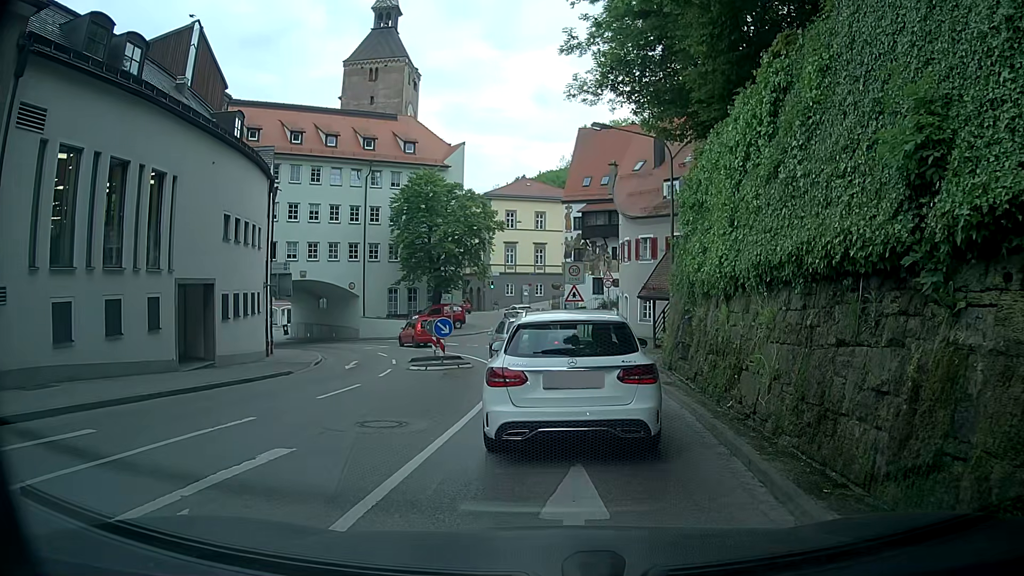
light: Day
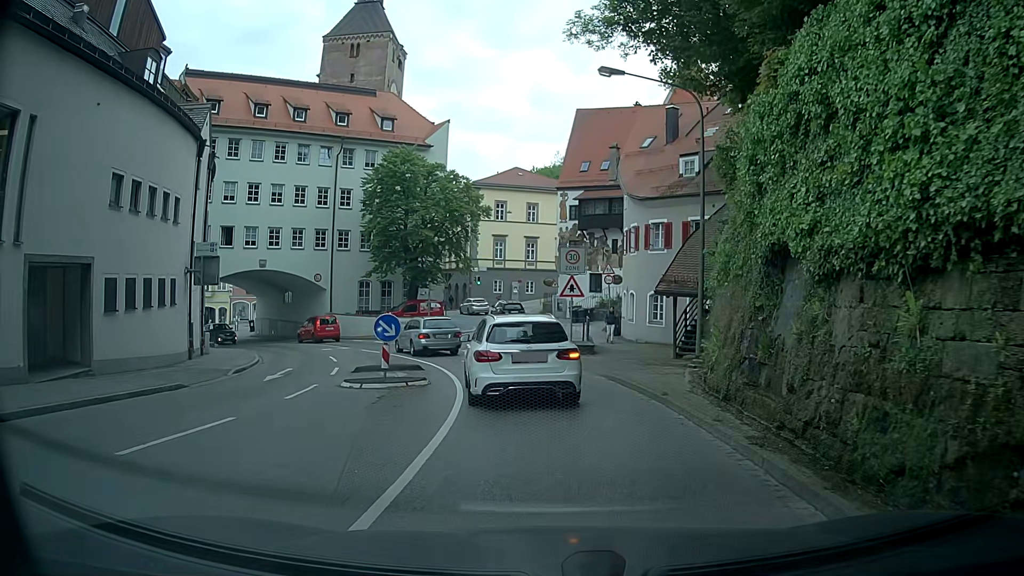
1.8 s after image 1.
(+0.2, +6.6) m; +2°
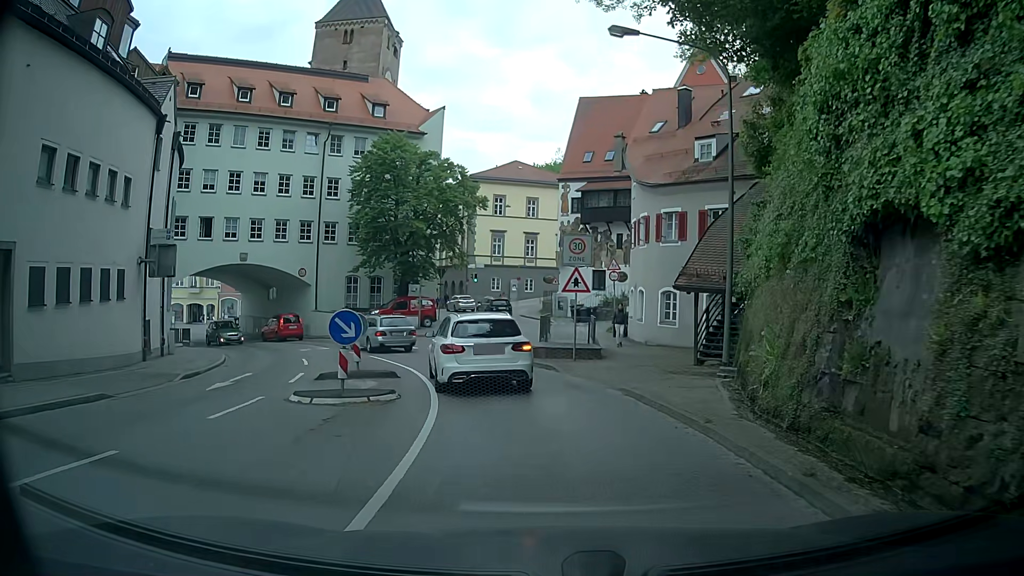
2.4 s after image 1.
(0.0, +3.2) m; -1°
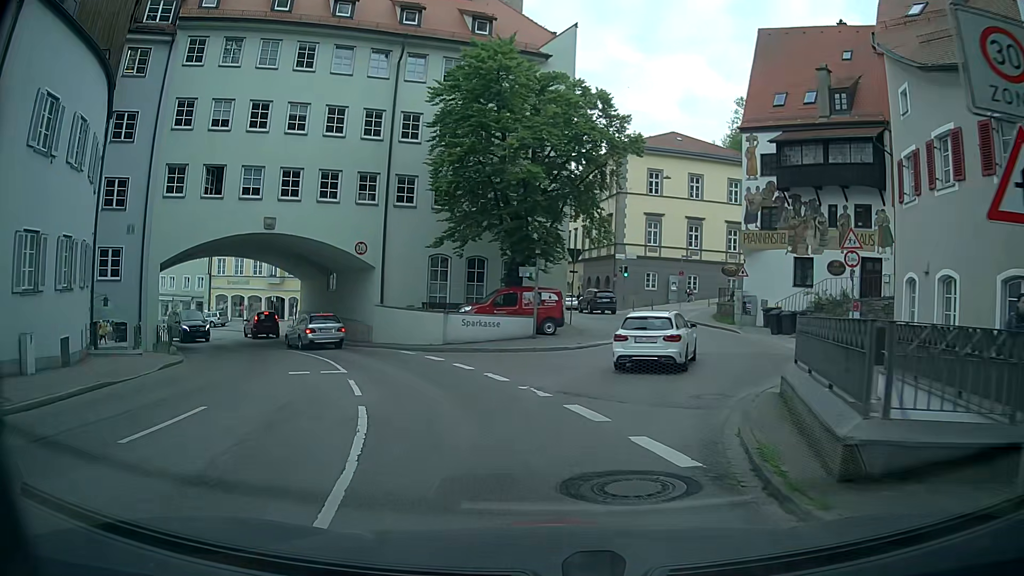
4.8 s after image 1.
(-0.7, +15.2) m; -11°
